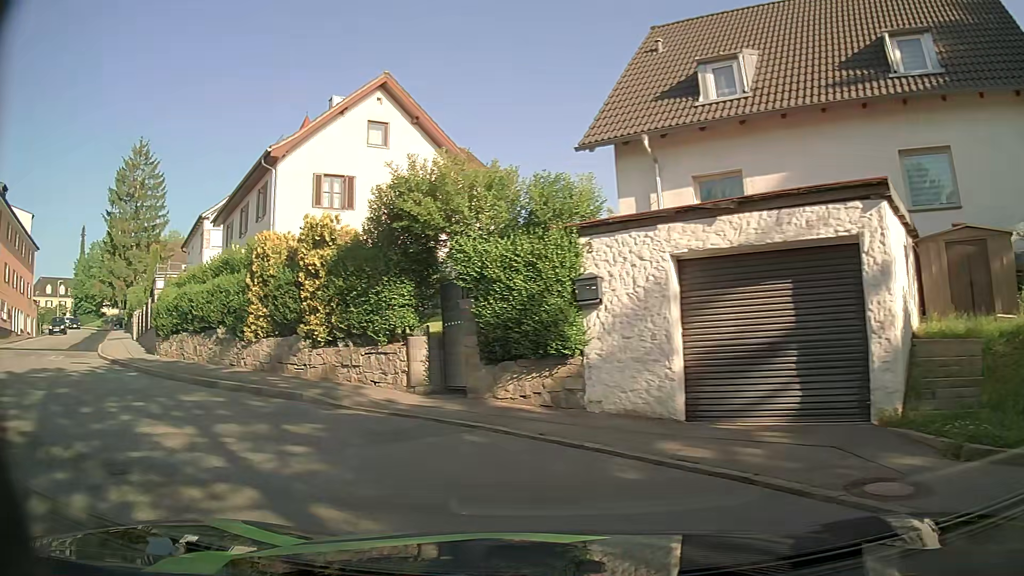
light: Day
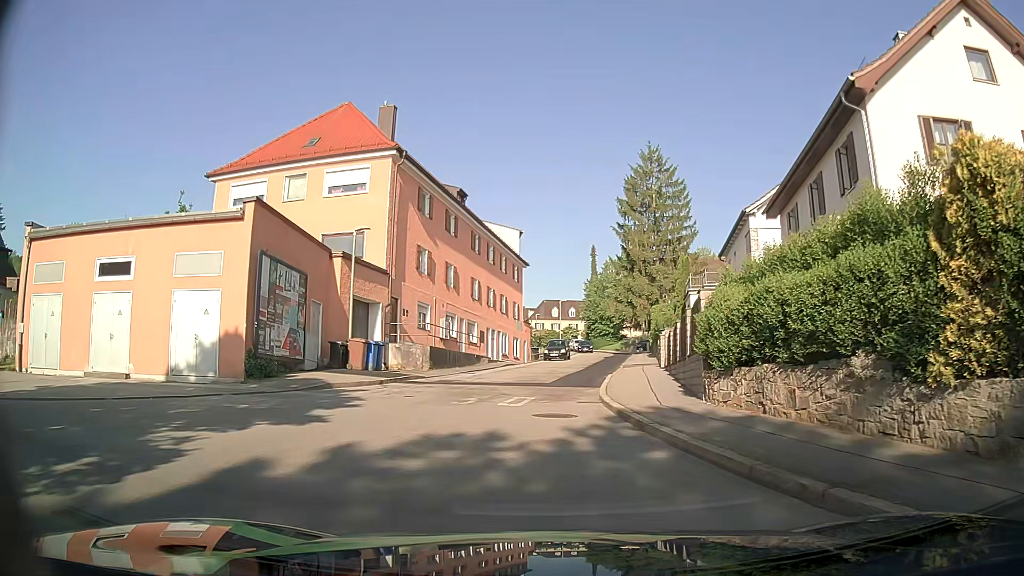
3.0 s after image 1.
(-4.2, +7.9) m; -47°
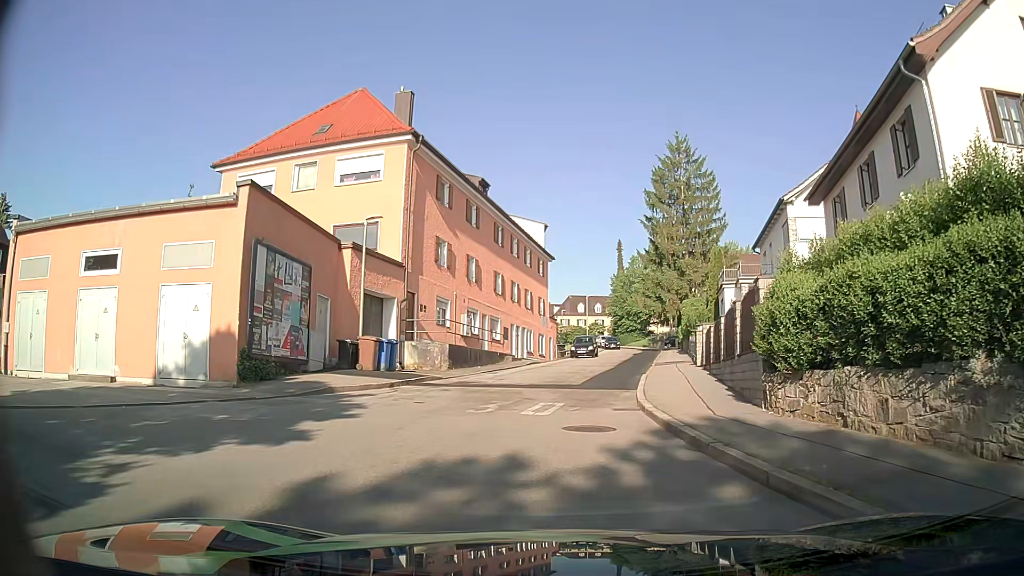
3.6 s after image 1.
(-0.1, +2.0) m; -1°
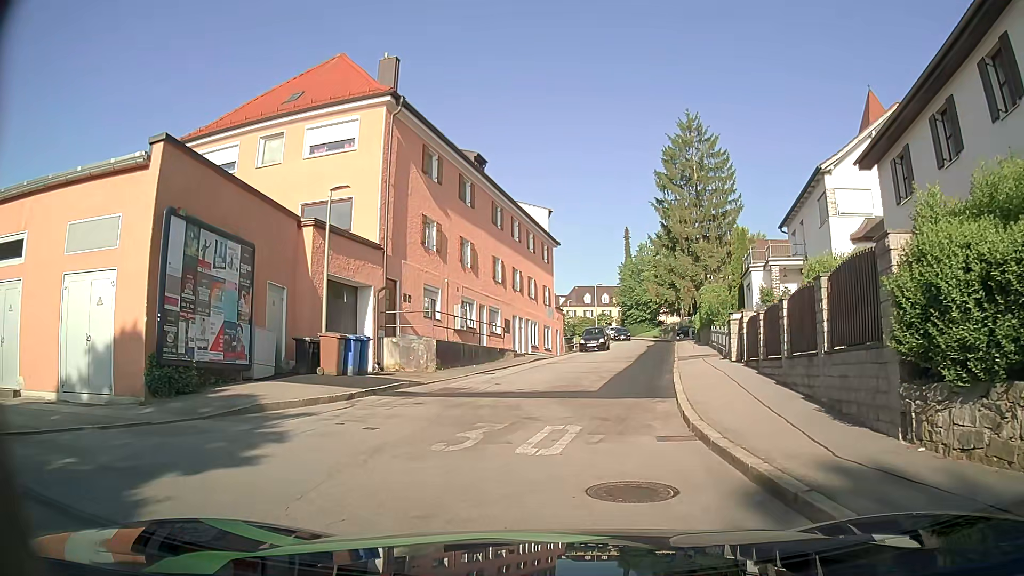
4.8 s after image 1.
(-0.1, +4.4) m; -3°
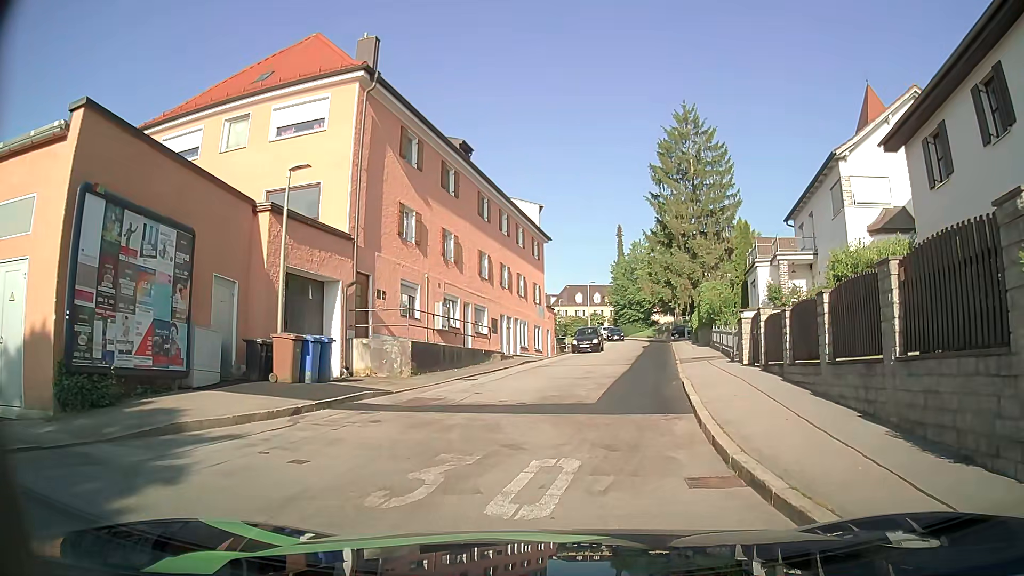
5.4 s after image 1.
(+0.1, +2.5) m; +3°
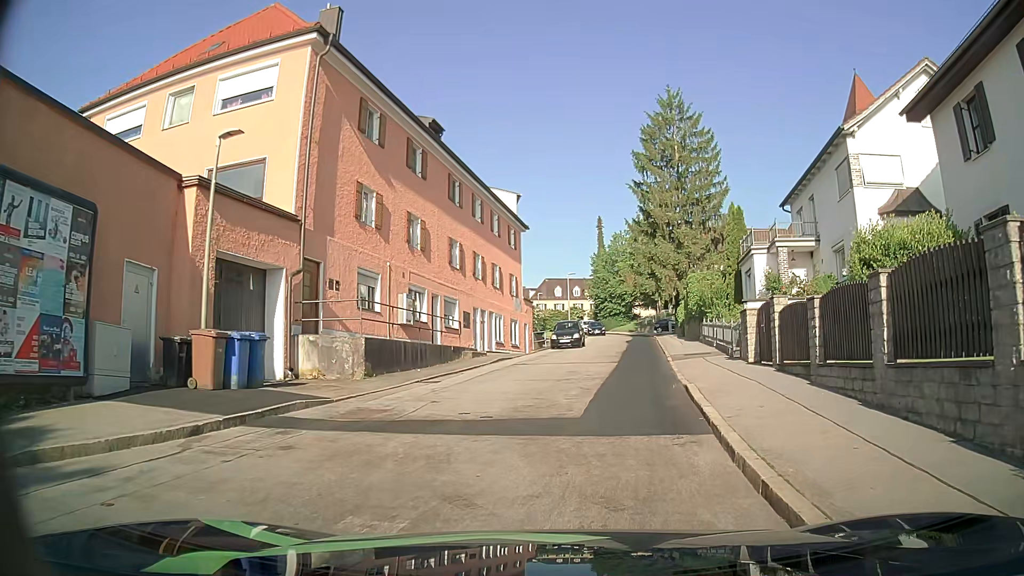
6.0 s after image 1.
(0.0, +2.8) m; +1°
